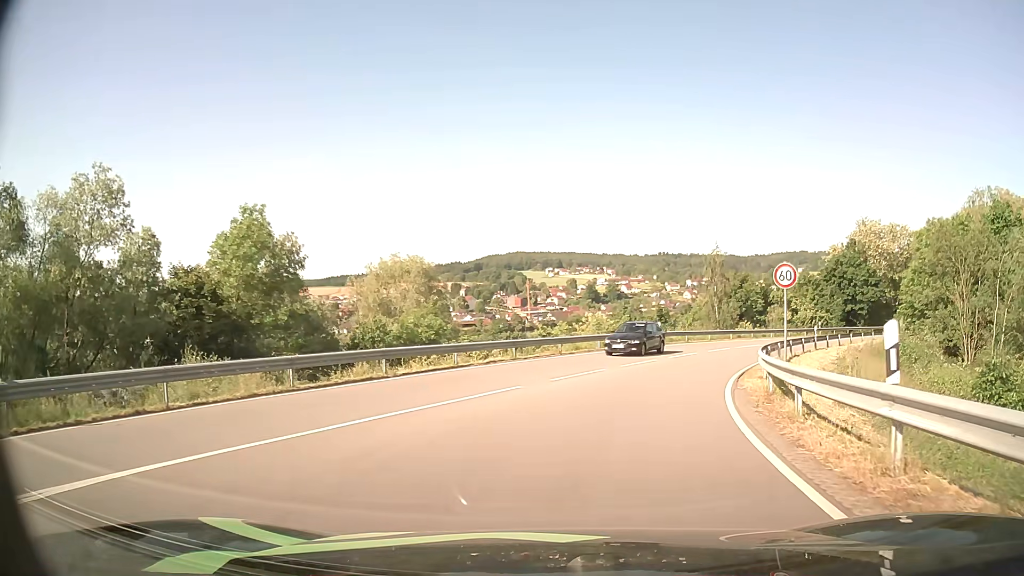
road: secondary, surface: asphalt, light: Day
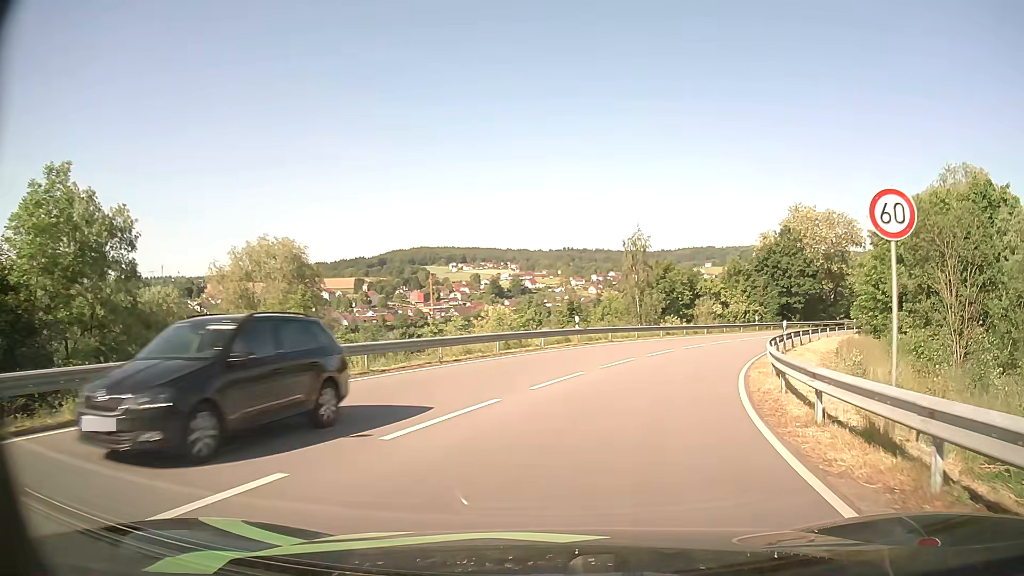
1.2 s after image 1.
(+0.6, +9.3) m; +8°
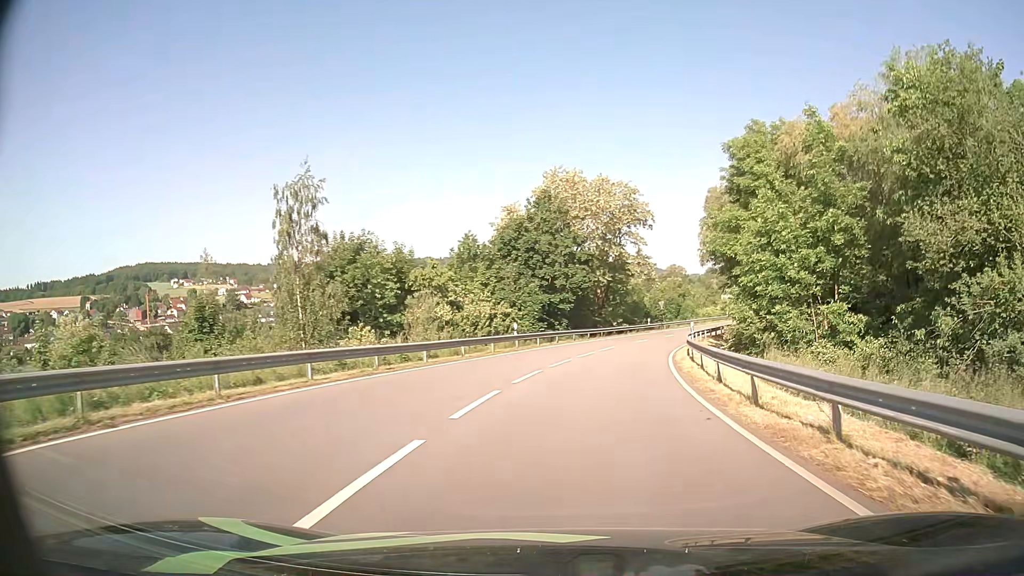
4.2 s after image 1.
(+5.4, +26.3) m; +24°
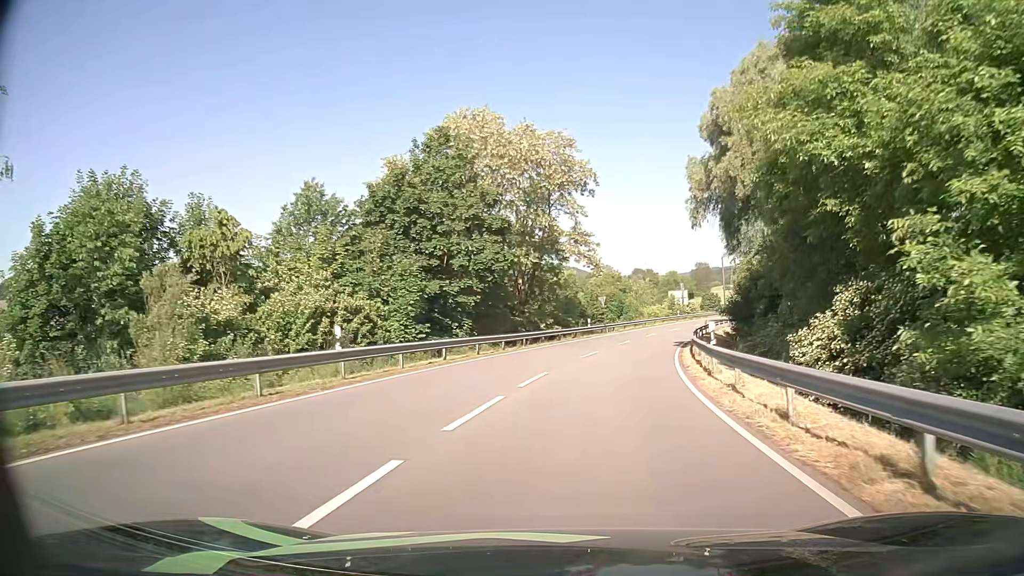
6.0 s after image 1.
(+1.4, +18.8) m; +7°
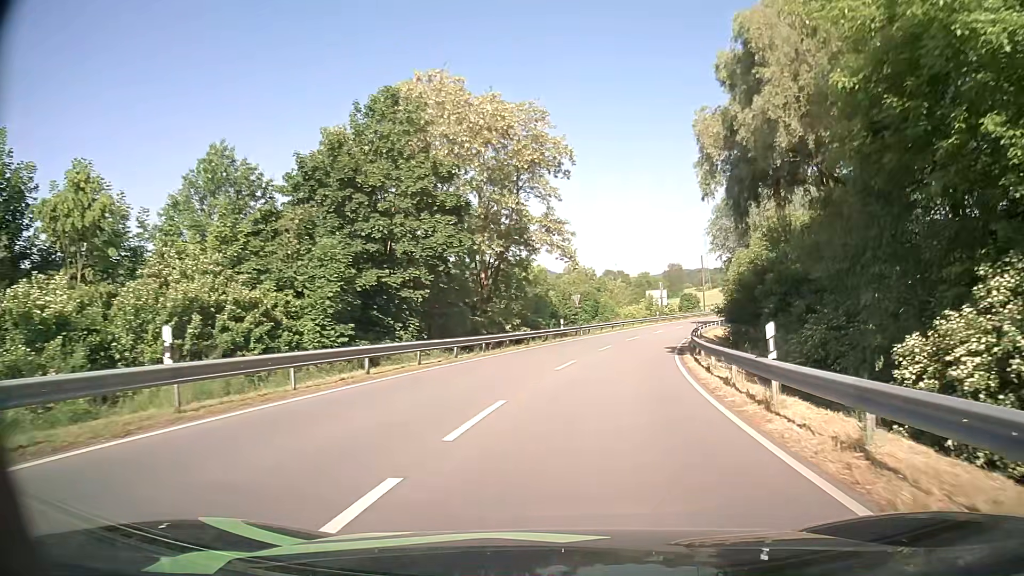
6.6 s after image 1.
(+0.1, +6.7) m; +2°
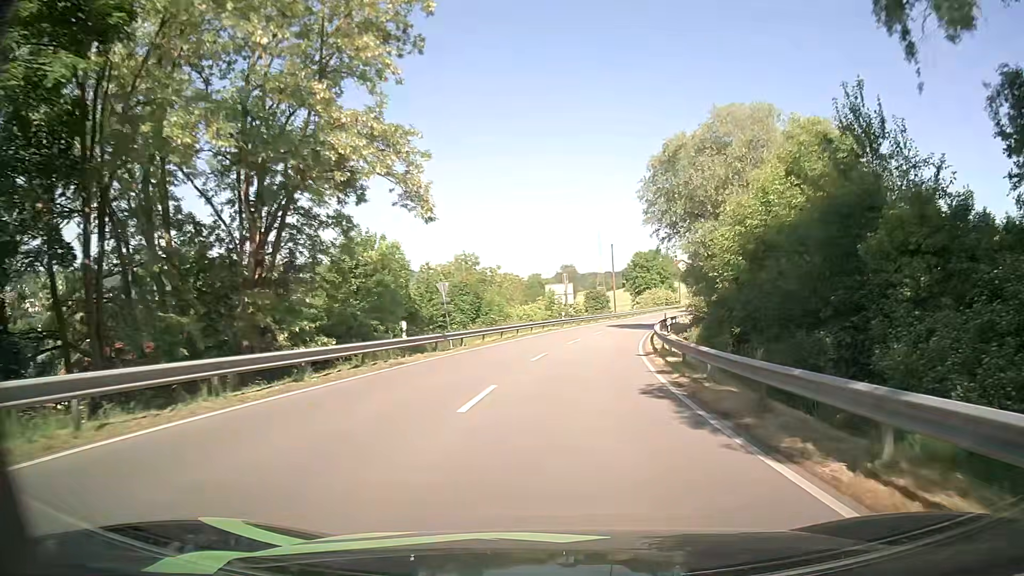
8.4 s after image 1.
(+1.8, +21.3) m; +9°
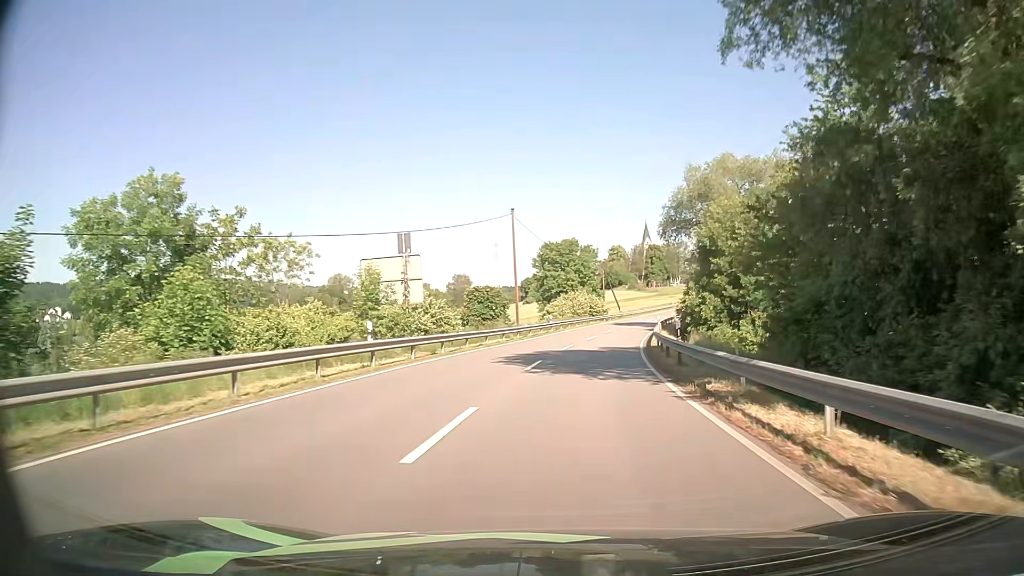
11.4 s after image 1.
(+3.6, +39.1) m; +9°
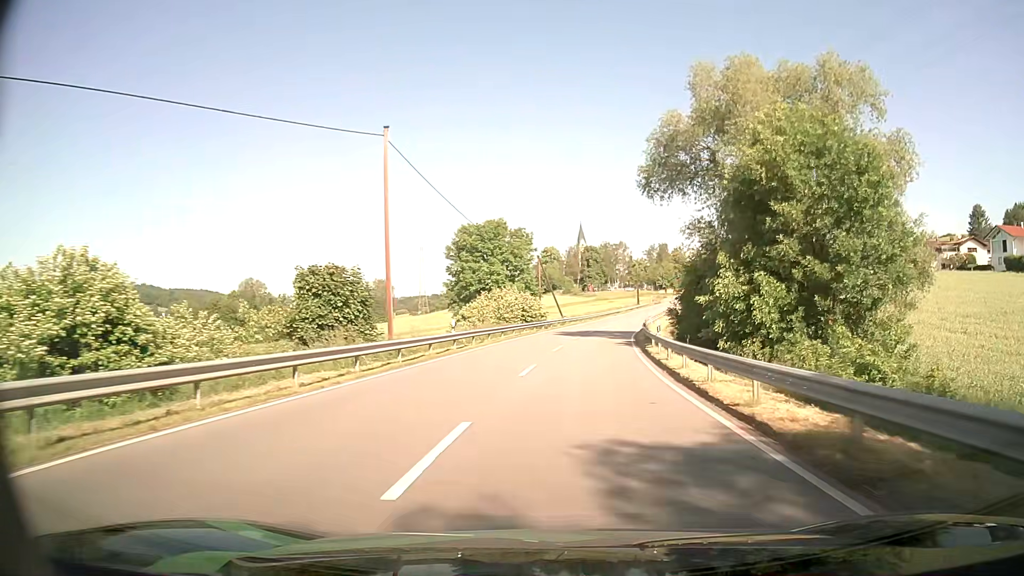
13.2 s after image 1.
(+1.1, +25.0) m; +5°
(0, +10) (+1, +20) (+2, +30) (+3, +40) (+5, +50) (+7, +60) (+8, +69) (+11, +79) (+13, +89) (+15, +99) m
